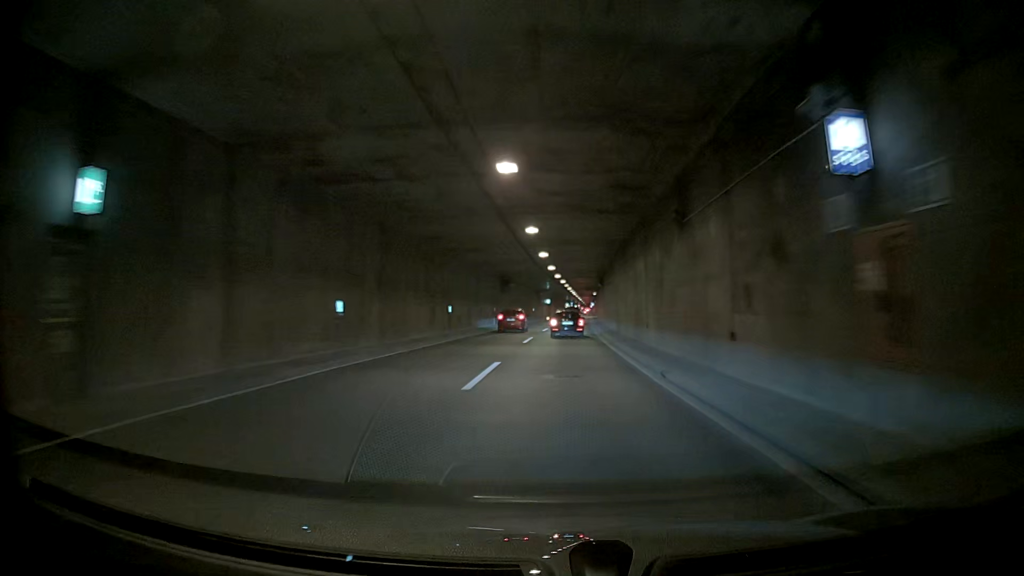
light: Day
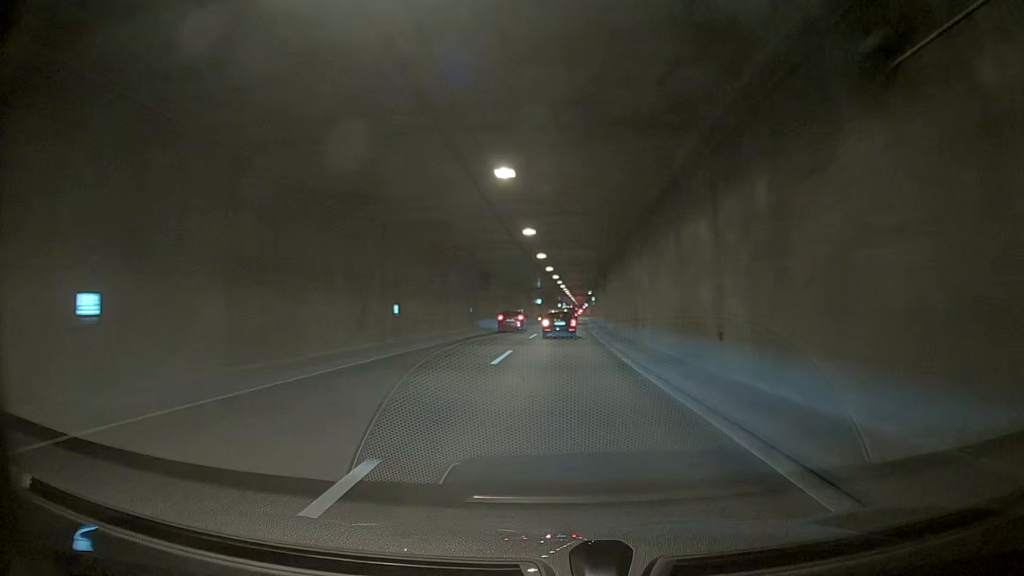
(0.0, +11.9) m; 0°
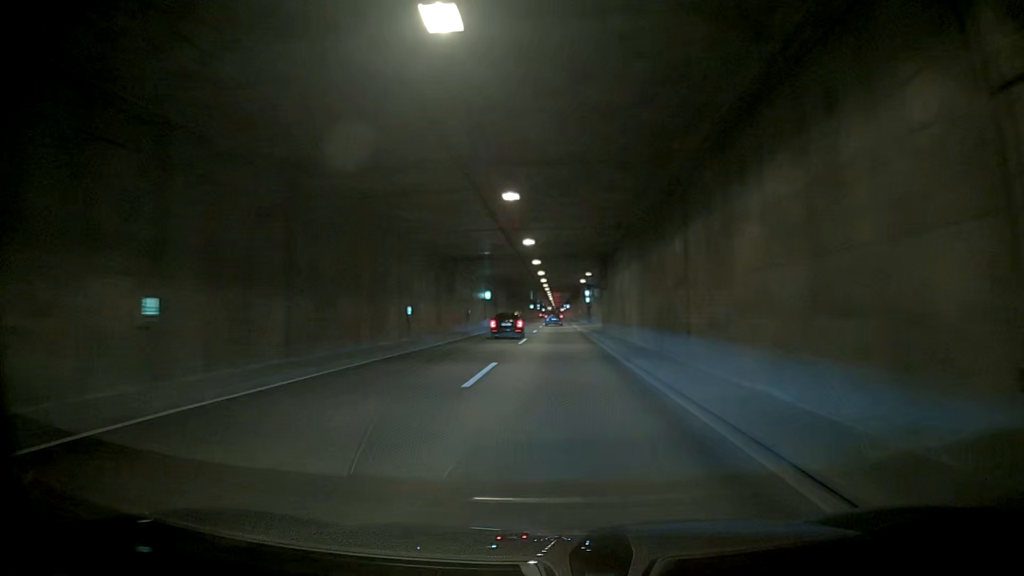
(0.0, +59.3) m; 0°
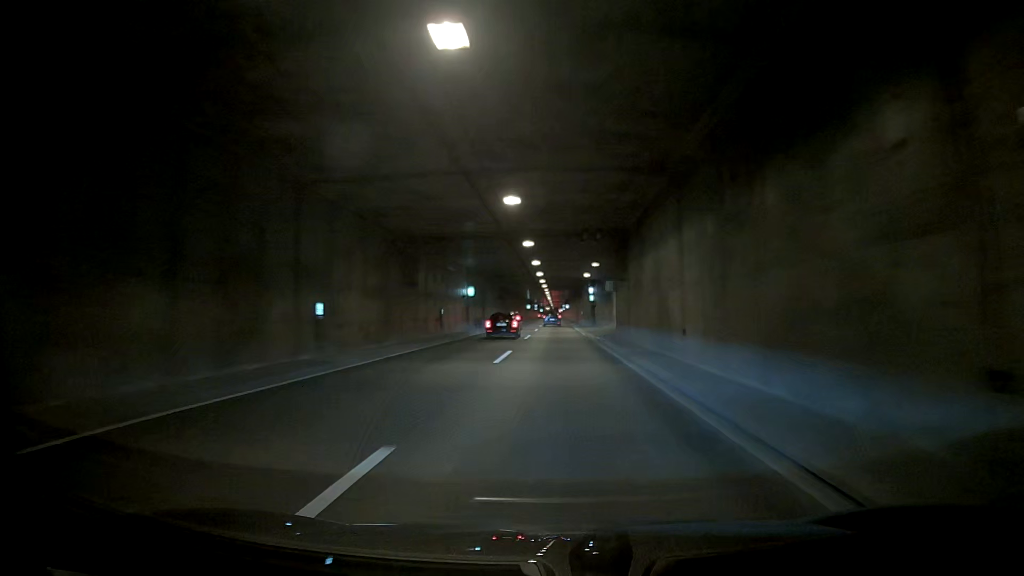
(0.0, +12.0) m; 0°
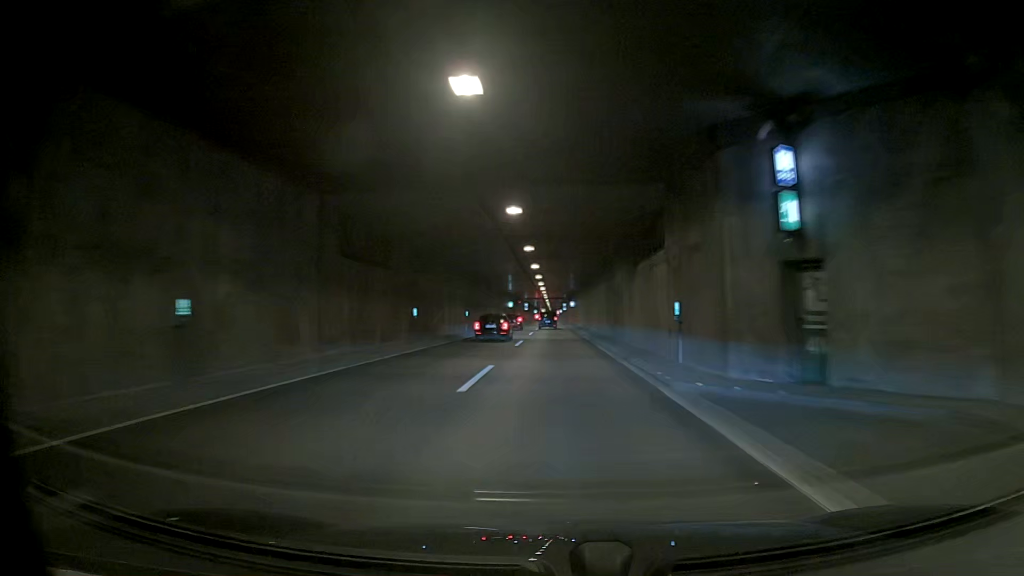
(0.0, +61.0) m; 0°
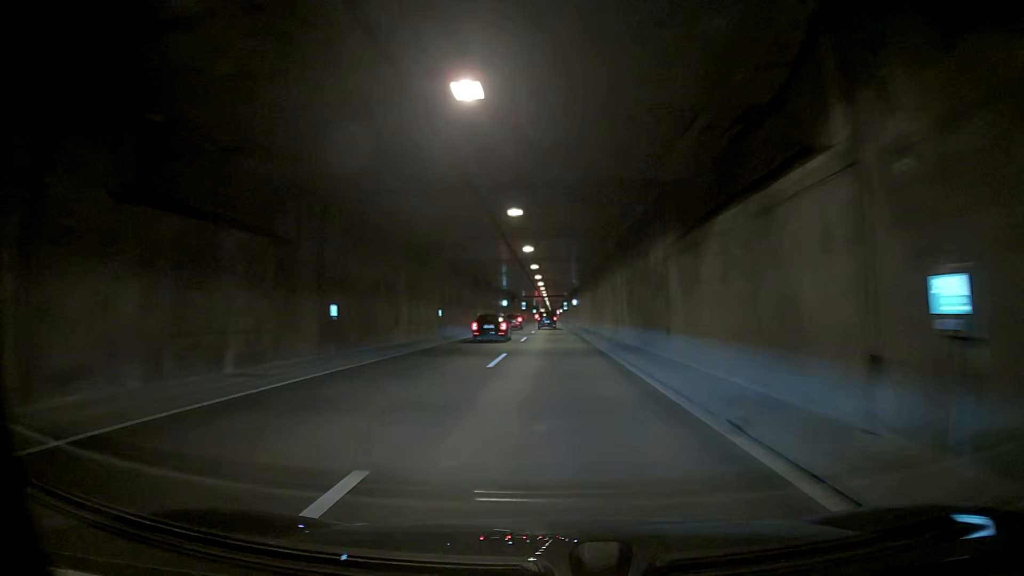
(0.0, +12.3) m; 0°
